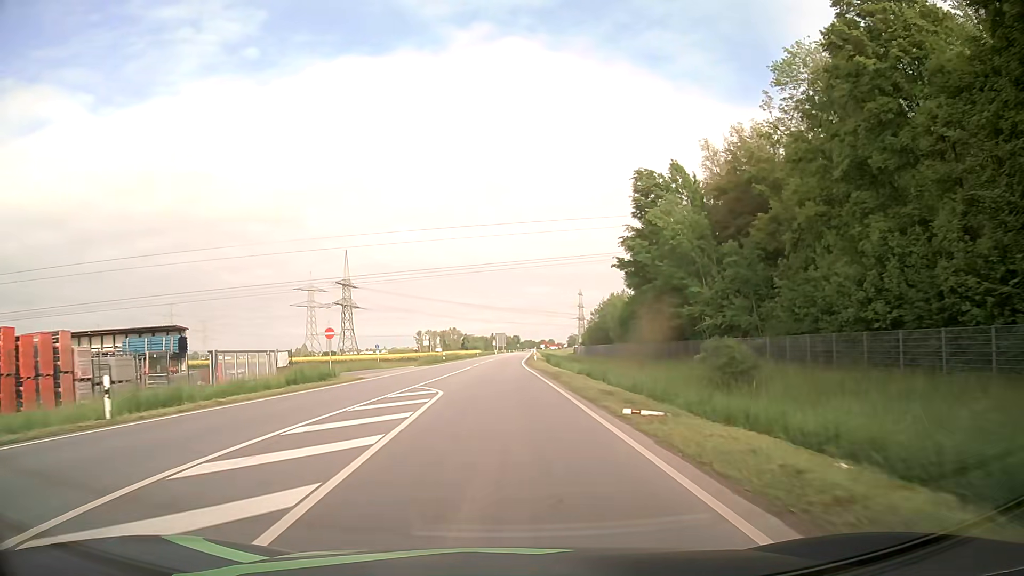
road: primary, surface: asphalt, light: Day
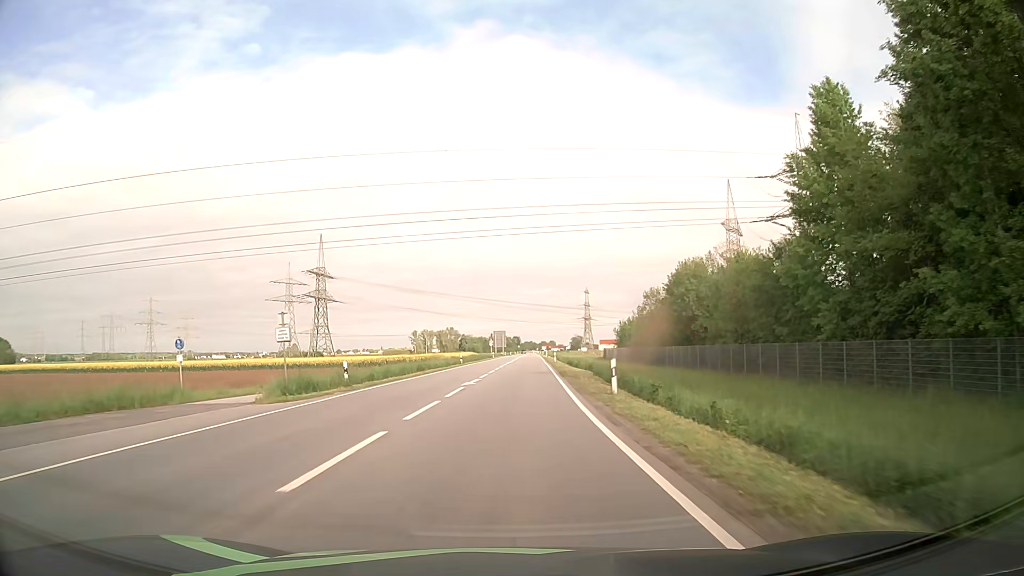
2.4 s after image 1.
(-0.4, +42.2) m; 0°
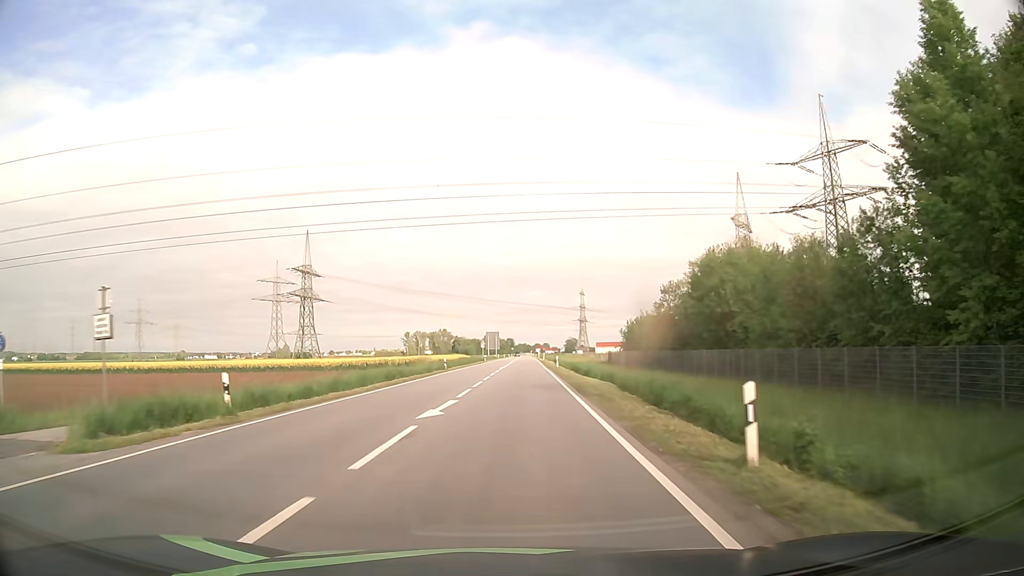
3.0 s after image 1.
(0.0, +10.5) m; 0°
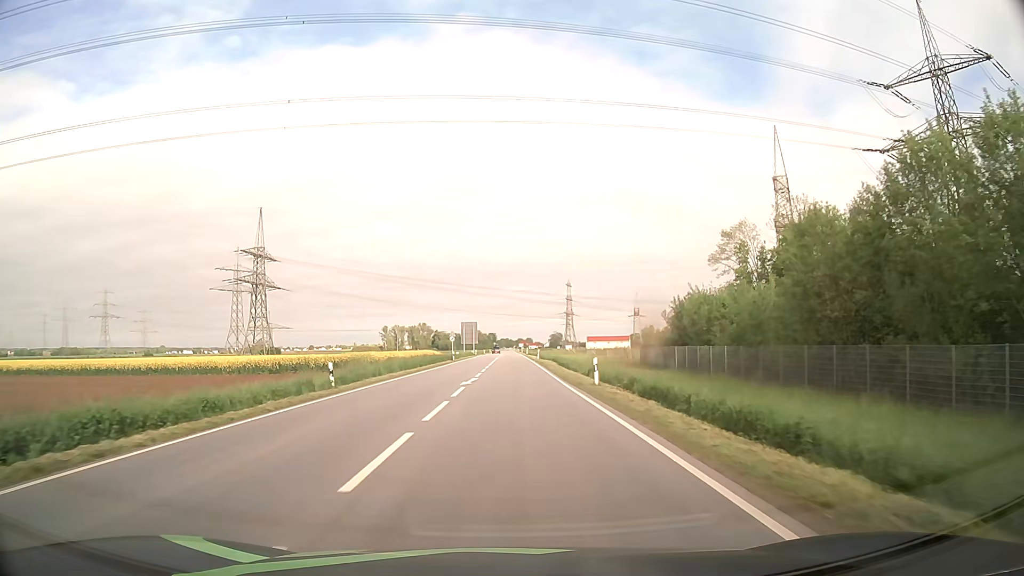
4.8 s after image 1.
(+0.5, +31.6) m; +2°
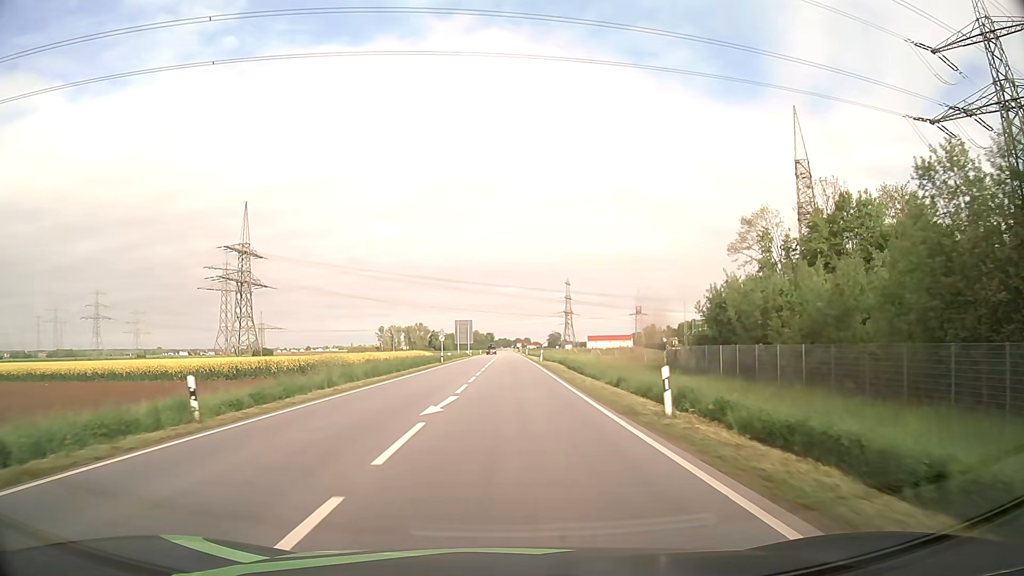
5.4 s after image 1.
(0.0, +10.5) m; 0°
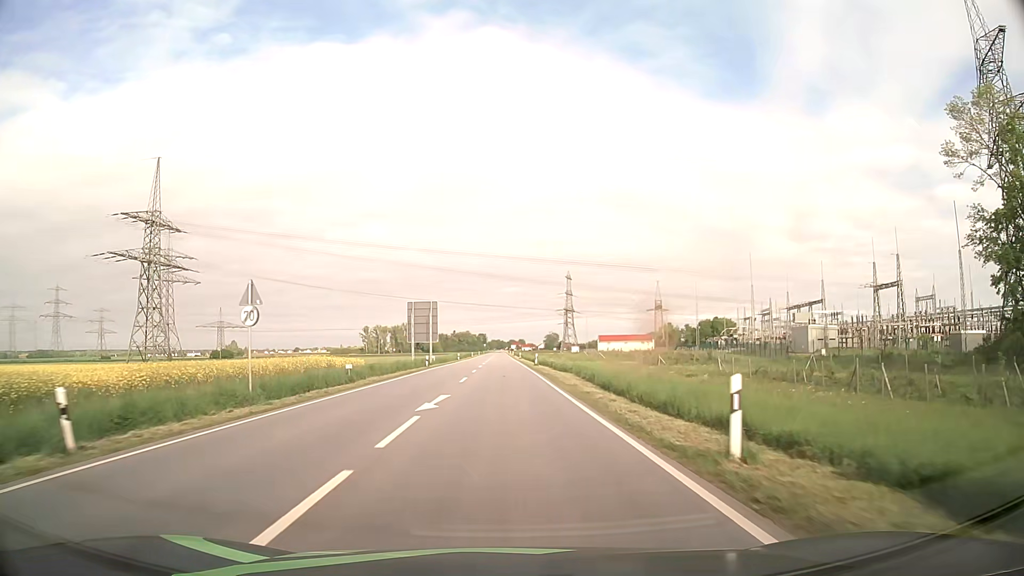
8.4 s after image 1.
(+0.3, +52.9) m; +1°
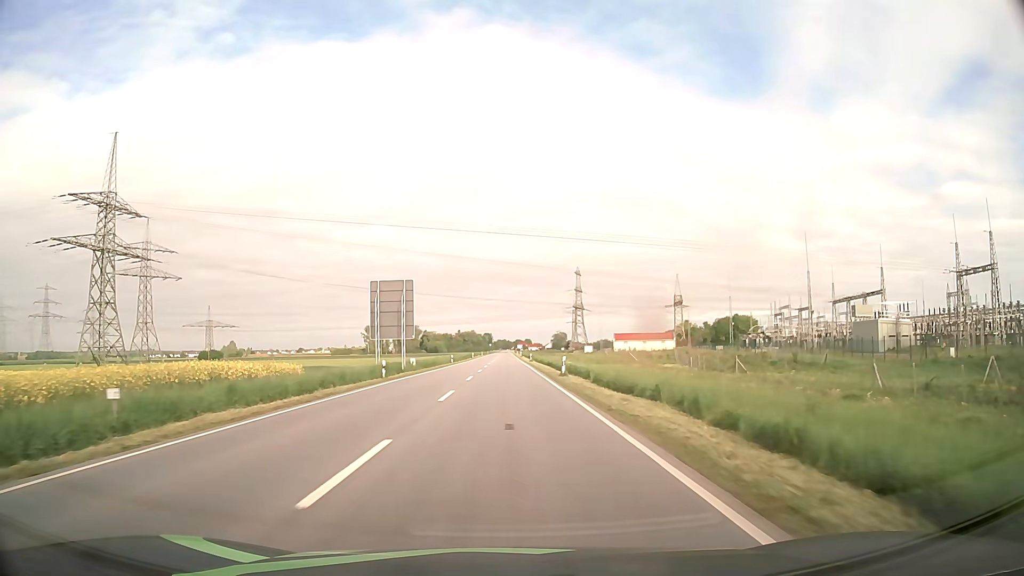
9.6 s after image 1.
(-0.1, +22.1) m; -1°
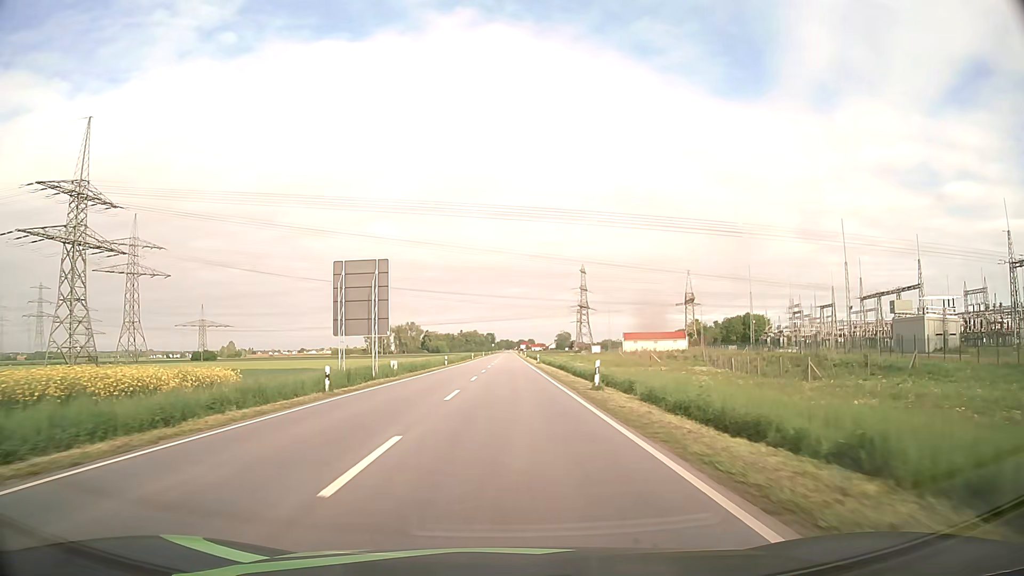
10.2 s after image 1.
(0.0, +11.5) m; 0°
